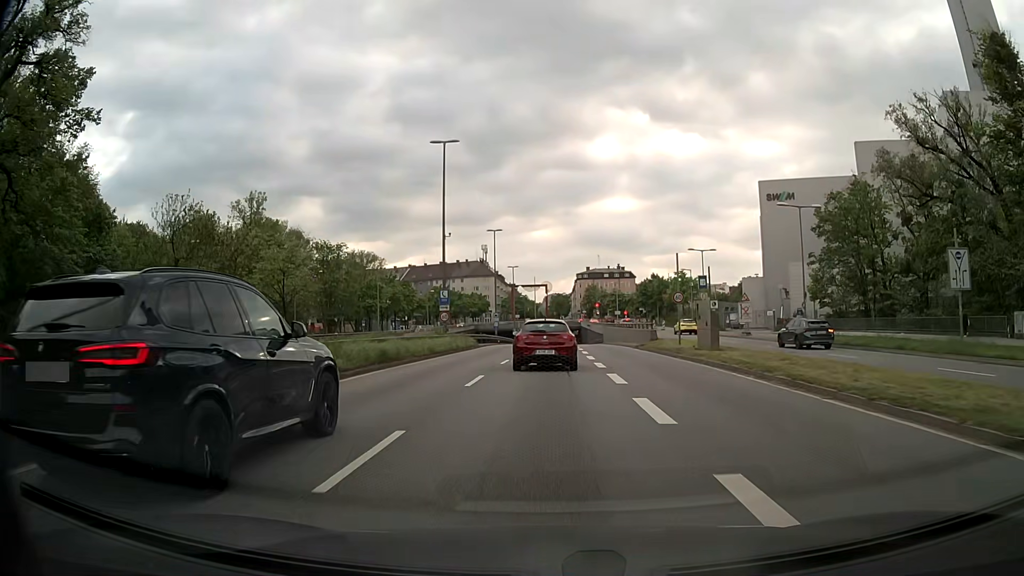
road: trunk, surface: asphalt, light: Day
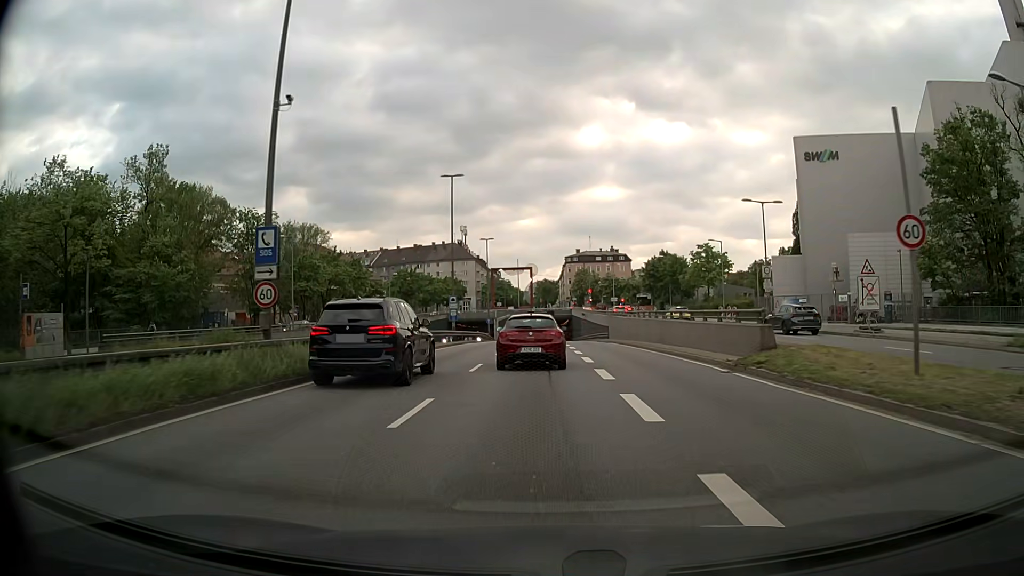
(+0.4, +24.1) m; +1°
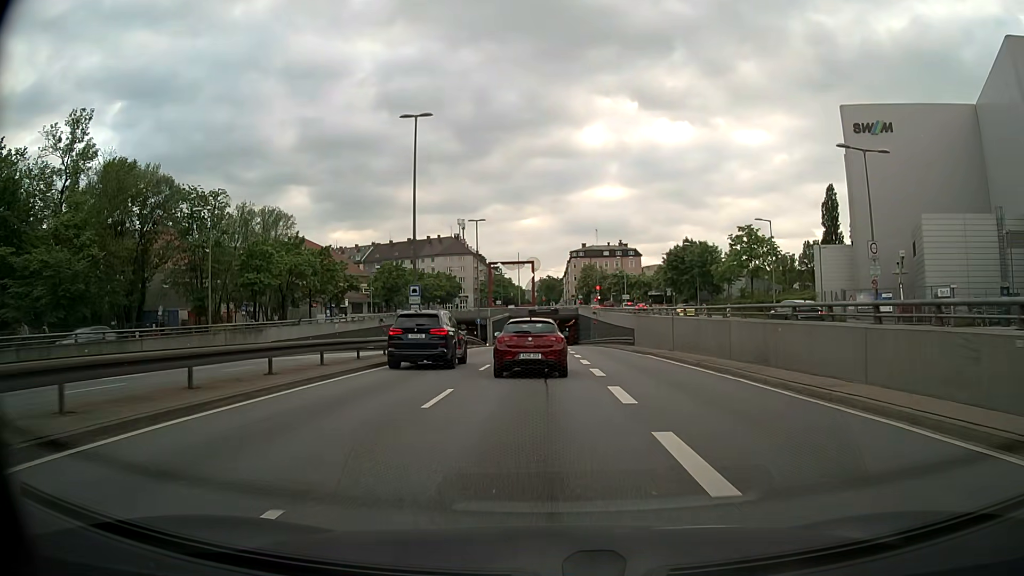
(0.0, +15.6) m; 0°
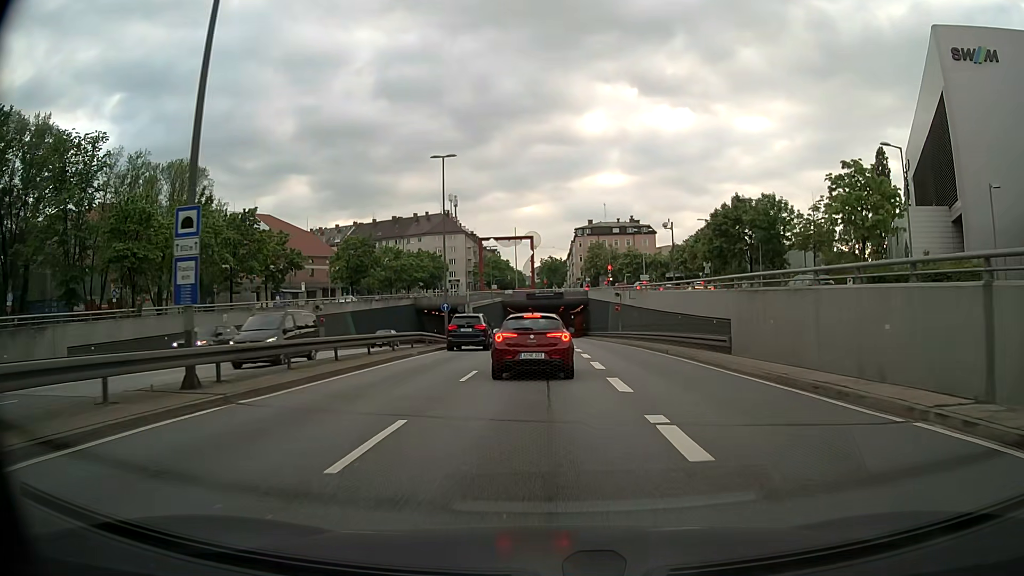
(0.0, +22.8) m; 0°
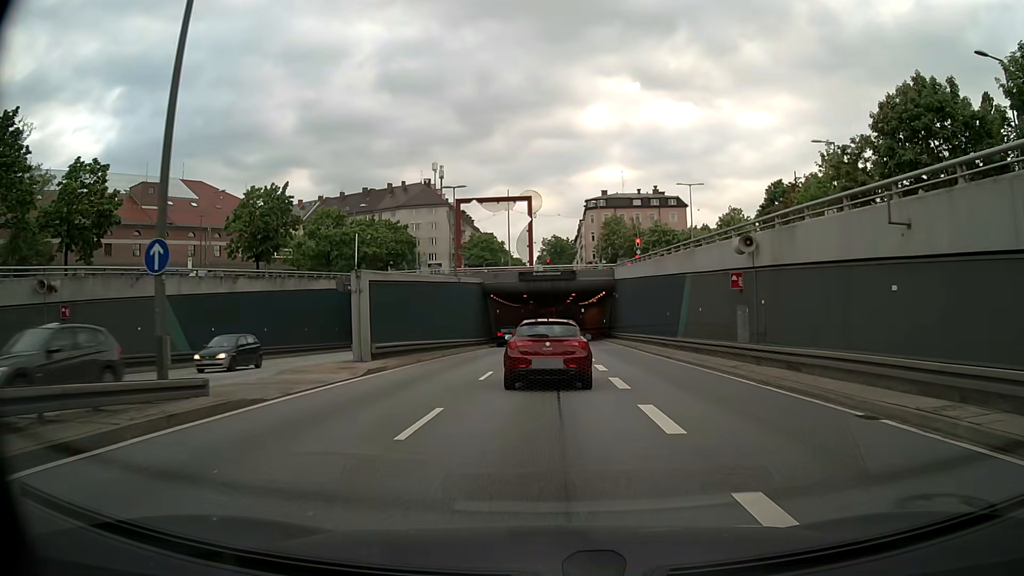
(+0.1, +33.9) m; 0°
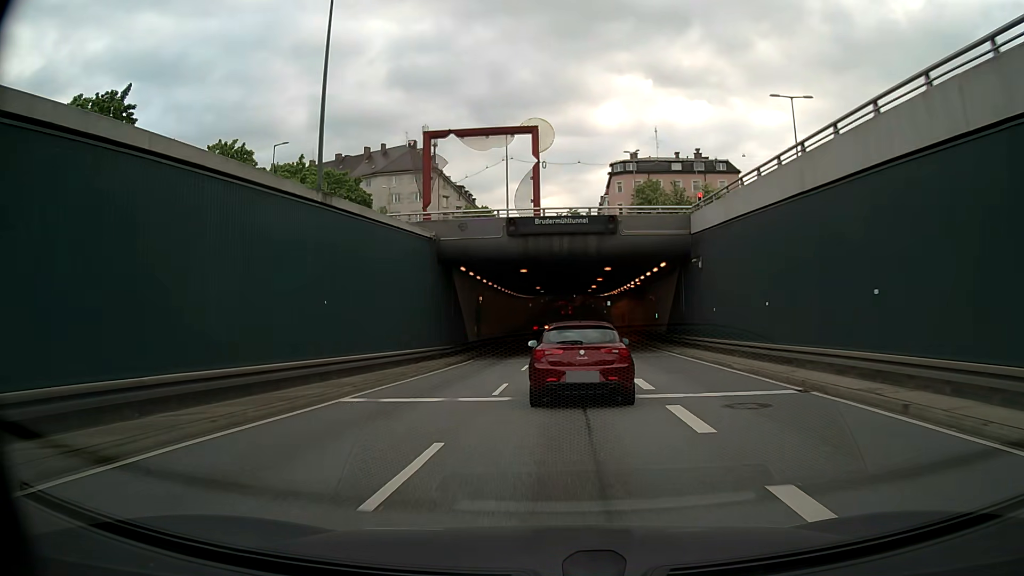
(+0.1, +30.3) m; -1°
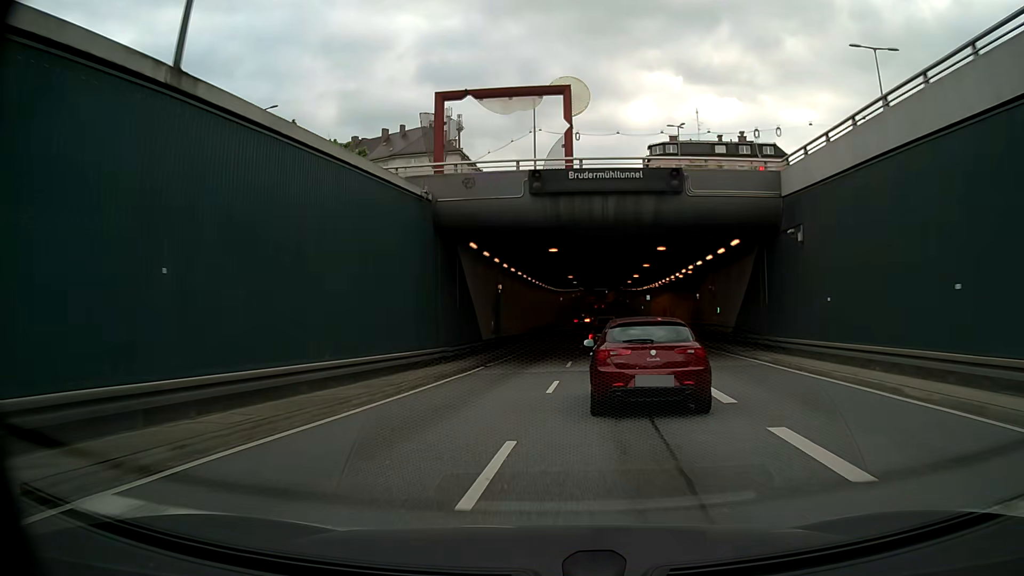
(-0.2, +9.2) m; -3°
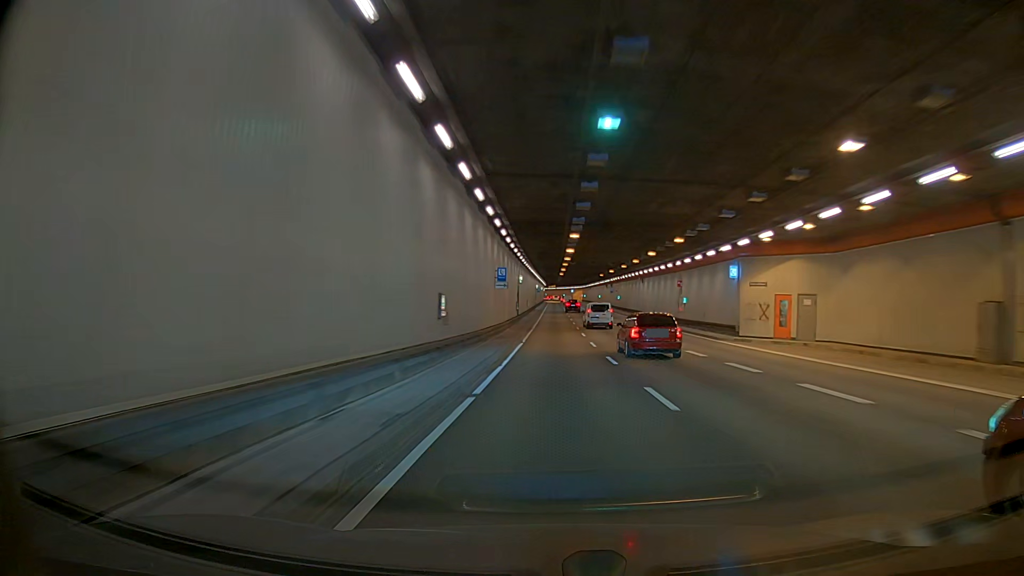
(+0.5, +49.6) m; +2°
